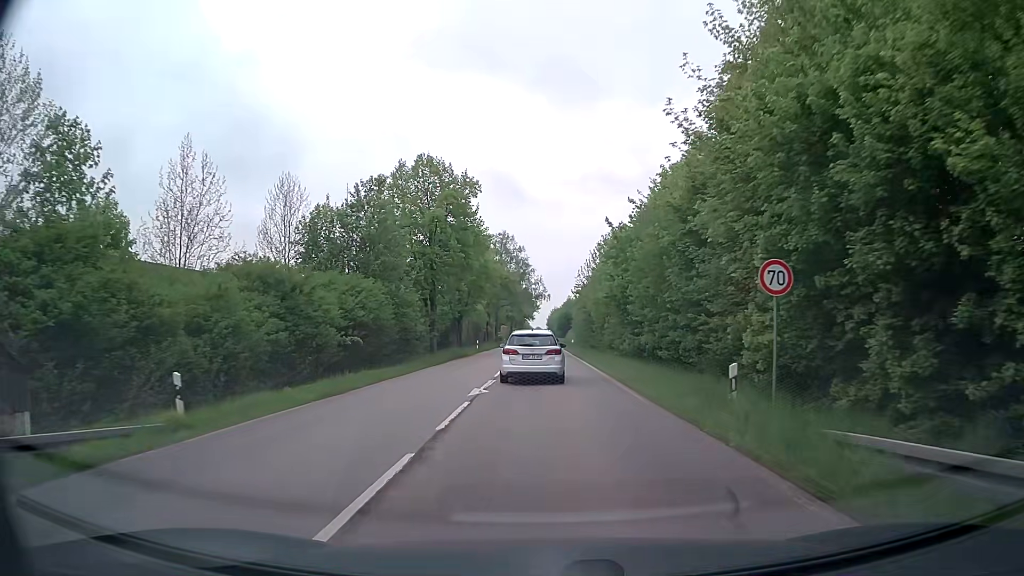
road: secondary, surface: asphalt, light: Day
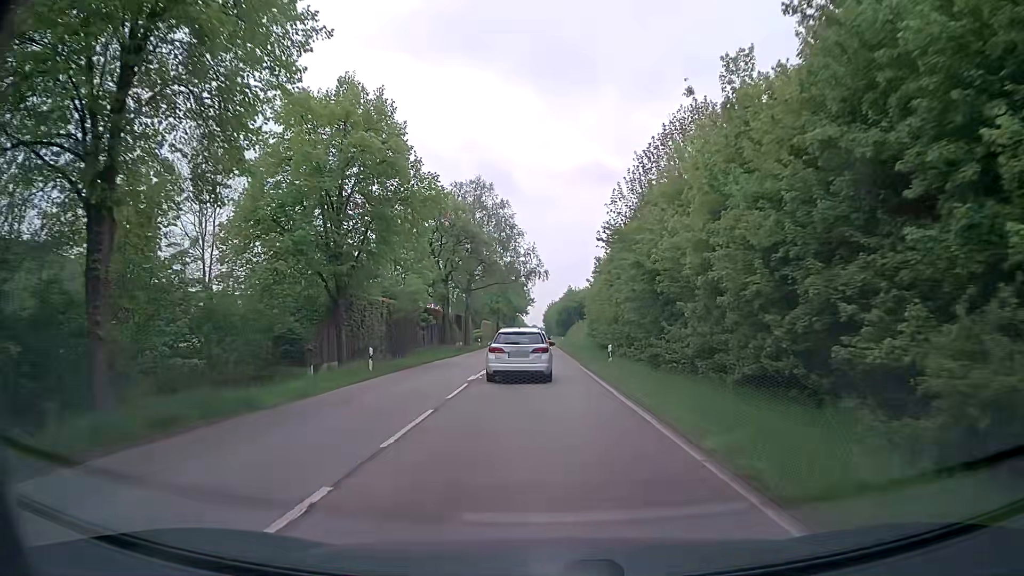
(+0.1, +37.9) m; 0°
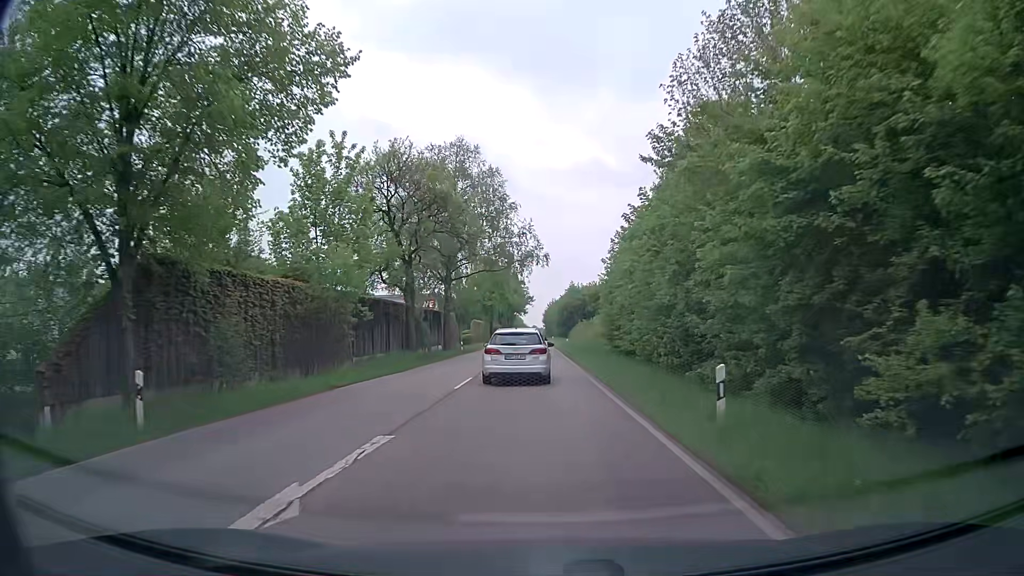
(0.0, +15.4) m; 0°
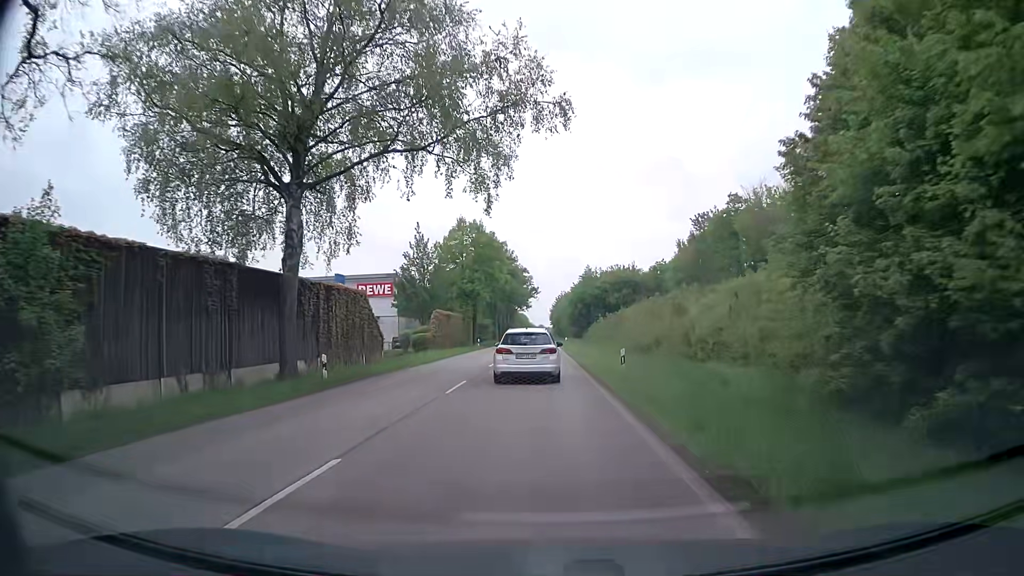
(-0.2, +37.4) m; 0°
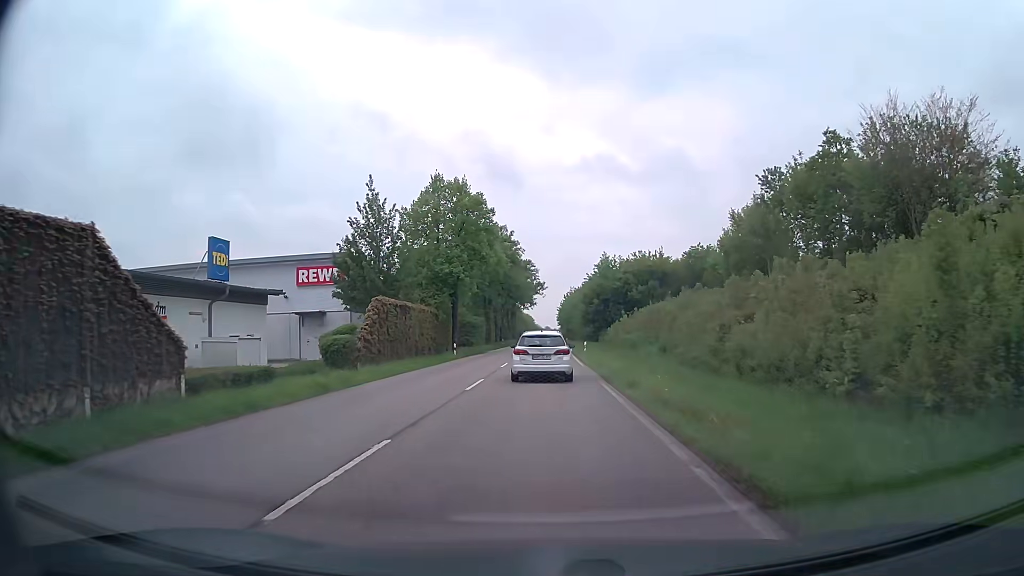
(-0.2, +22.6) m; -1°
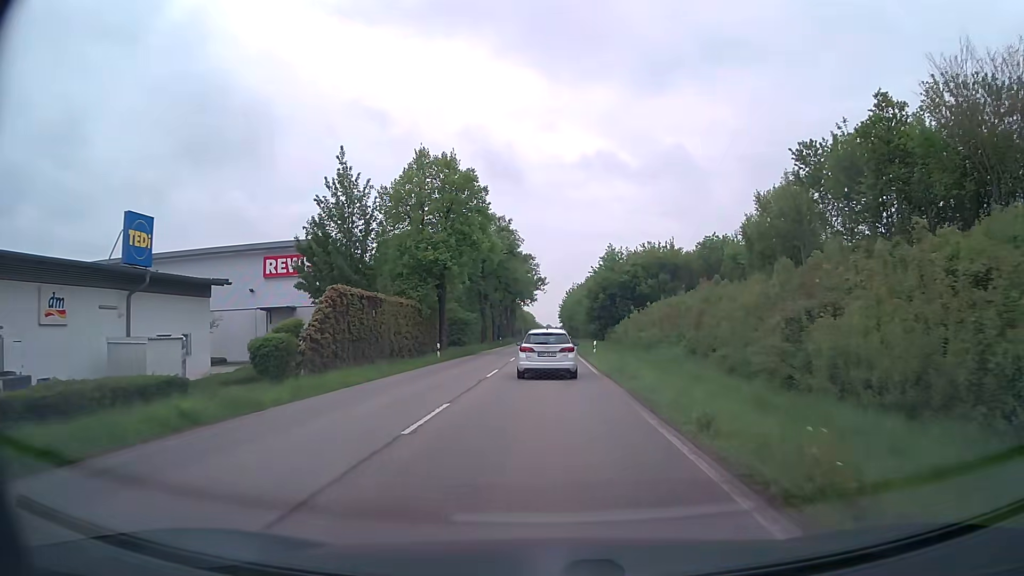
(0.0, +7.7) m; 0°
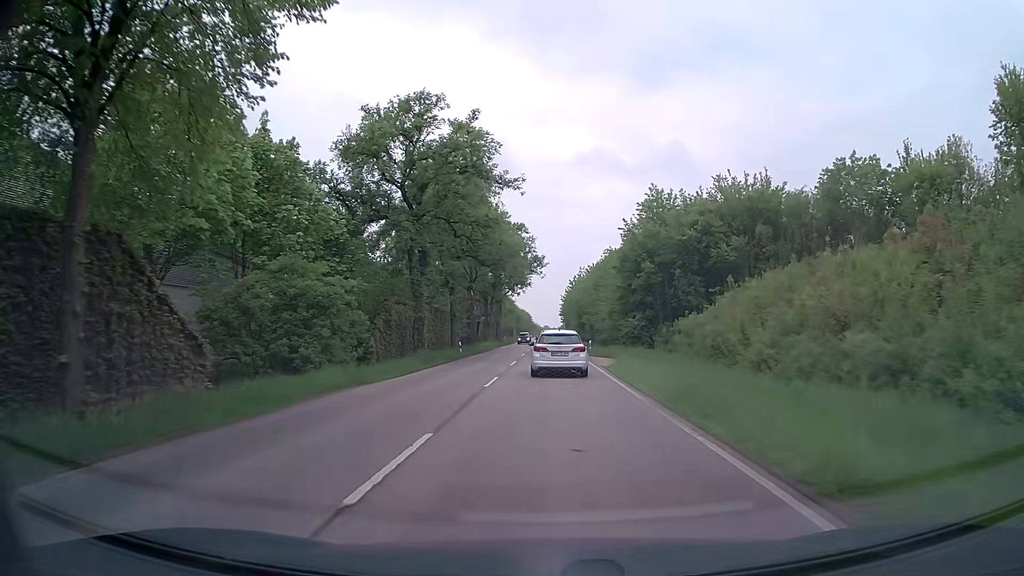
(-0.1, +40.1) m; 0°
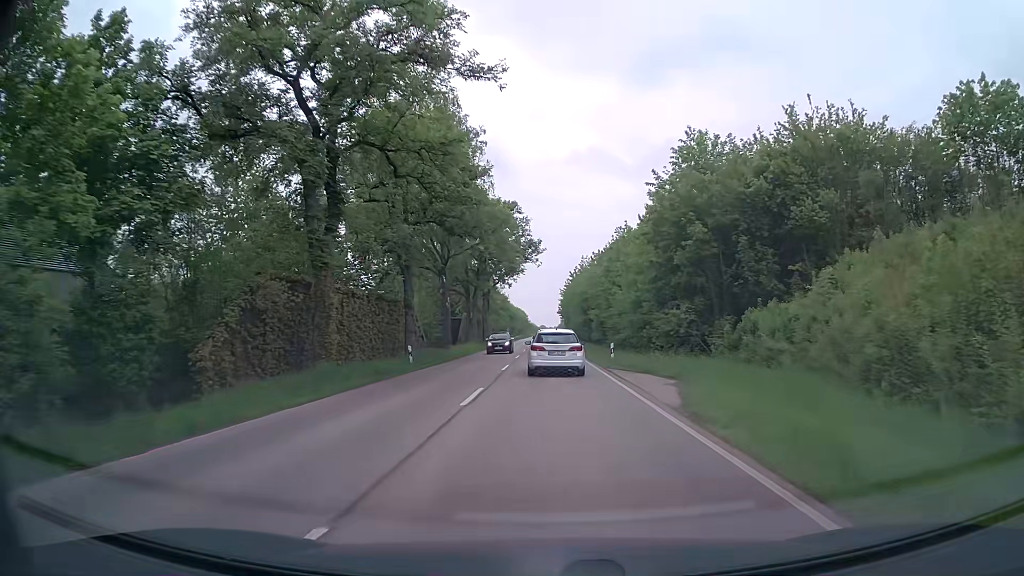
(0.0, +16.5) m; 0°
(0, +10) (0, +20) (0, +30) (0, +40) (0, +50) (0, +60) (0, +70) (0, +80) (0, +90) (0, +100) m
